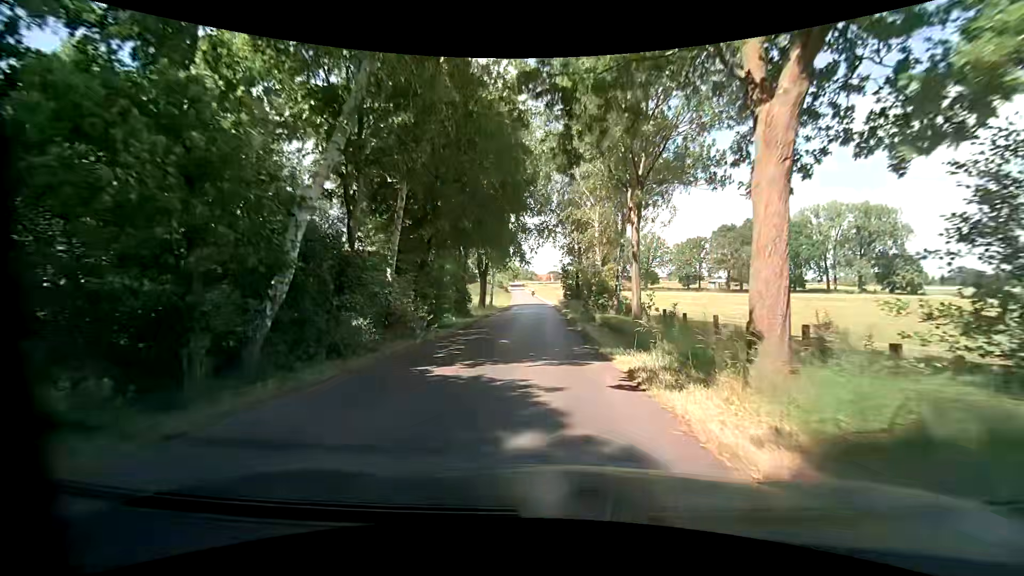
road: unclassified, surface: asphalt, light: Day
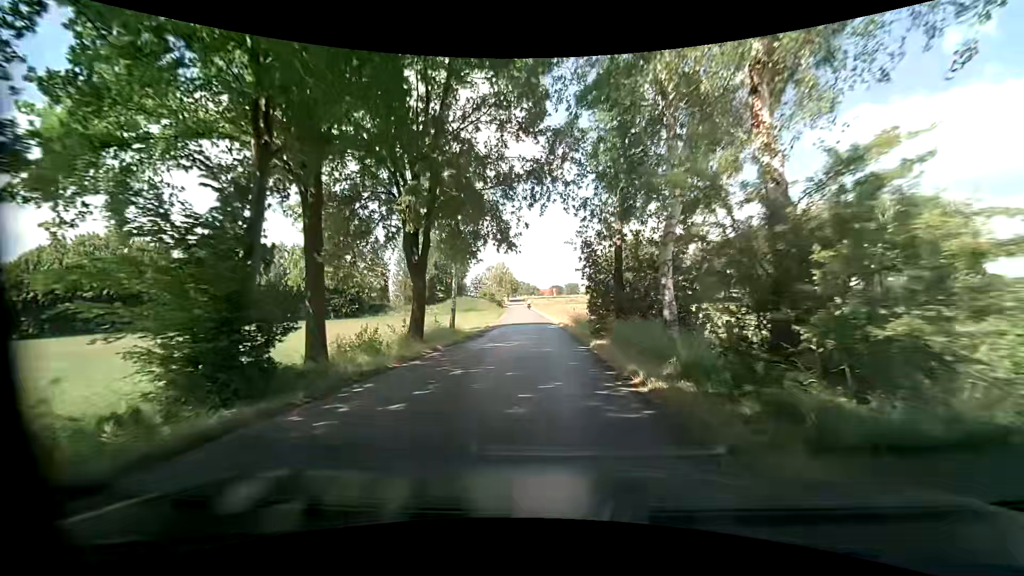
(+0.1, +22.8) m; +1°
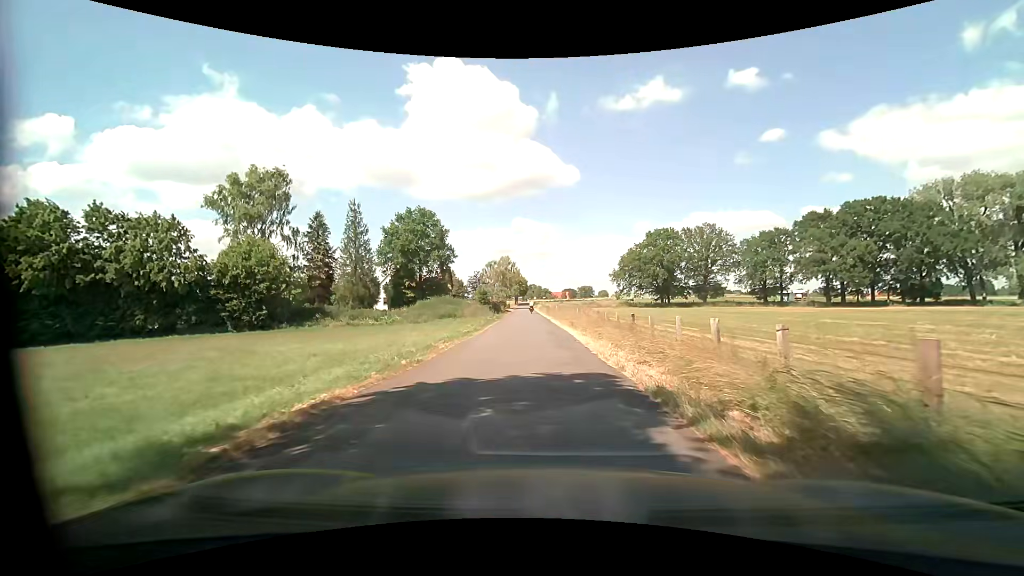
(-1.2, +28.5) m; -3°
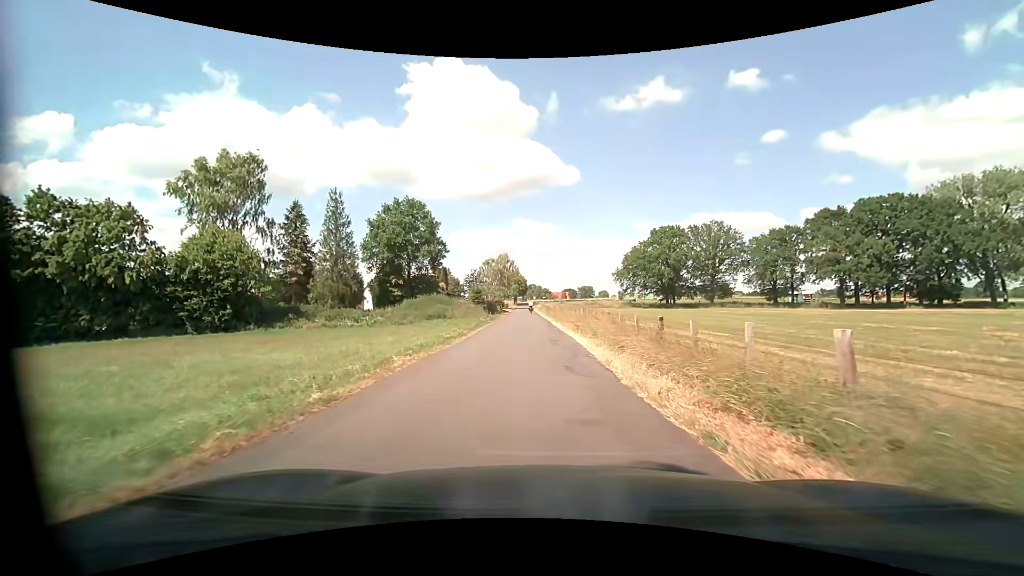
(0.0, +5.7) m; 0°
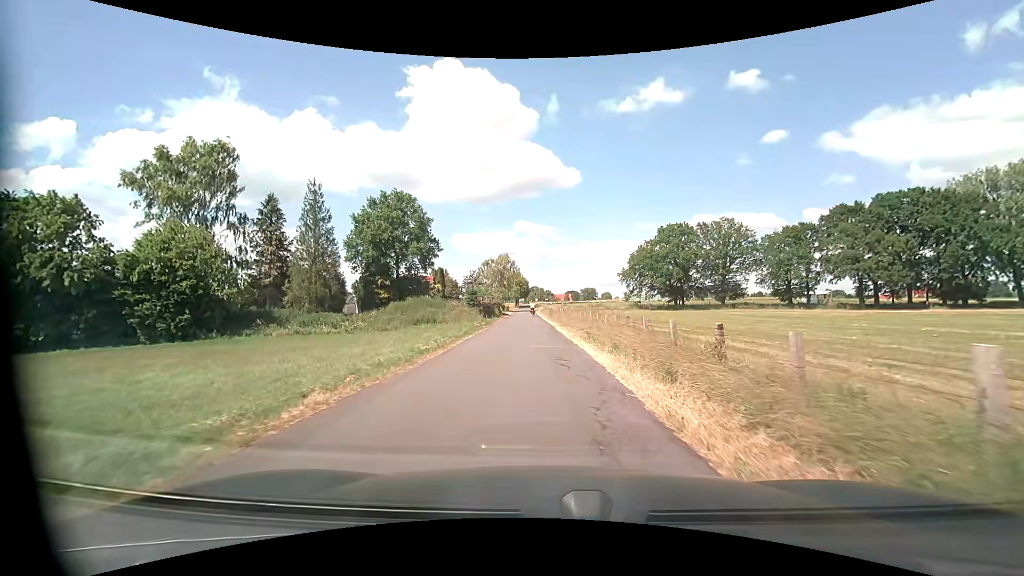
(0.0, +5.7) m; 0°
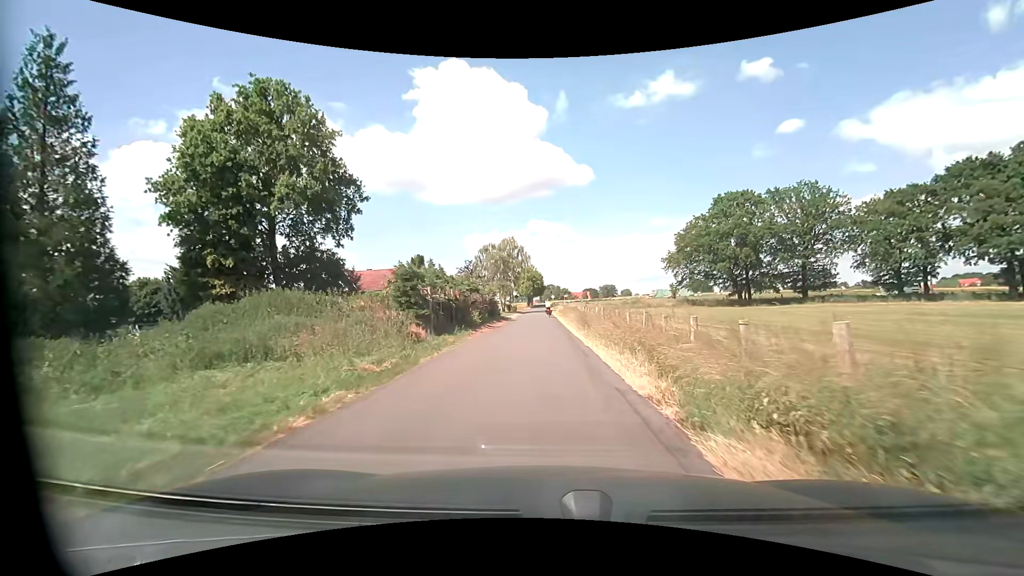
(-0.4, +28.6) m; -2°
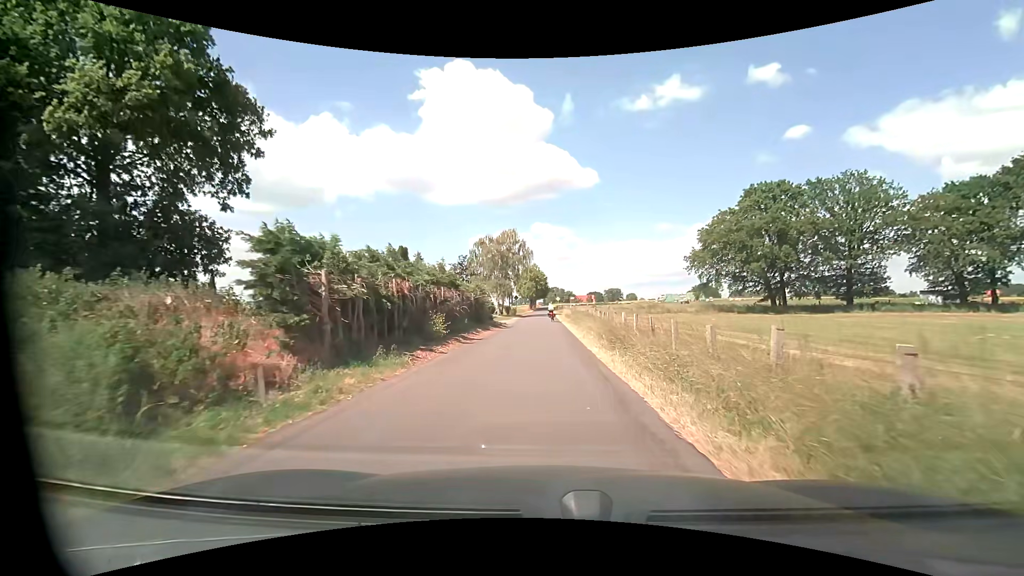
(-0.1, +11.4) m; 0°
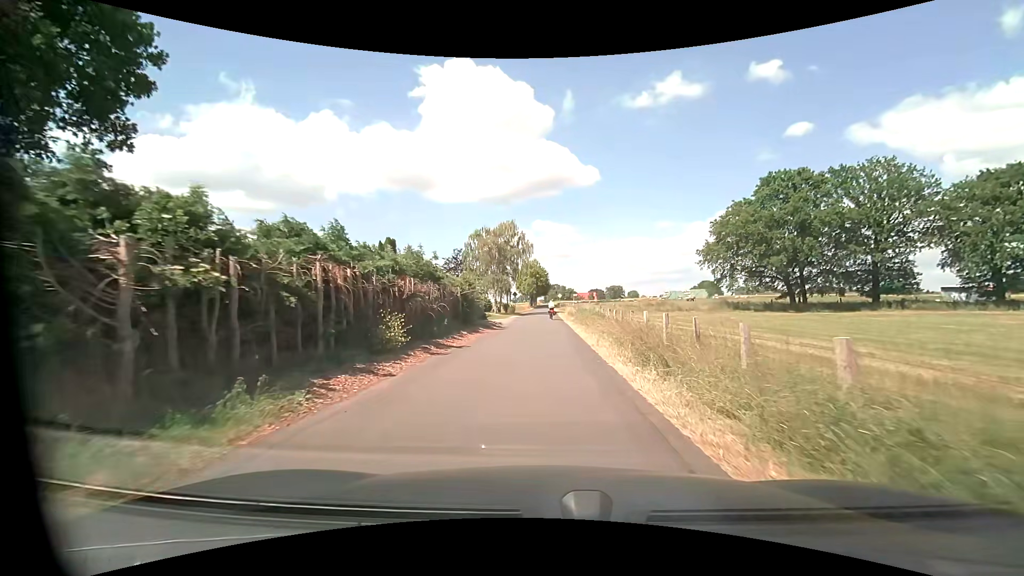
(0.0, +5.6) m; 0°
(0, +10) (0, +20) (0, +30) (0, +40) (-1, +50) (-1, +60) (-1, +70) (-2, +80) (-2, +90) (-2, +100) m
